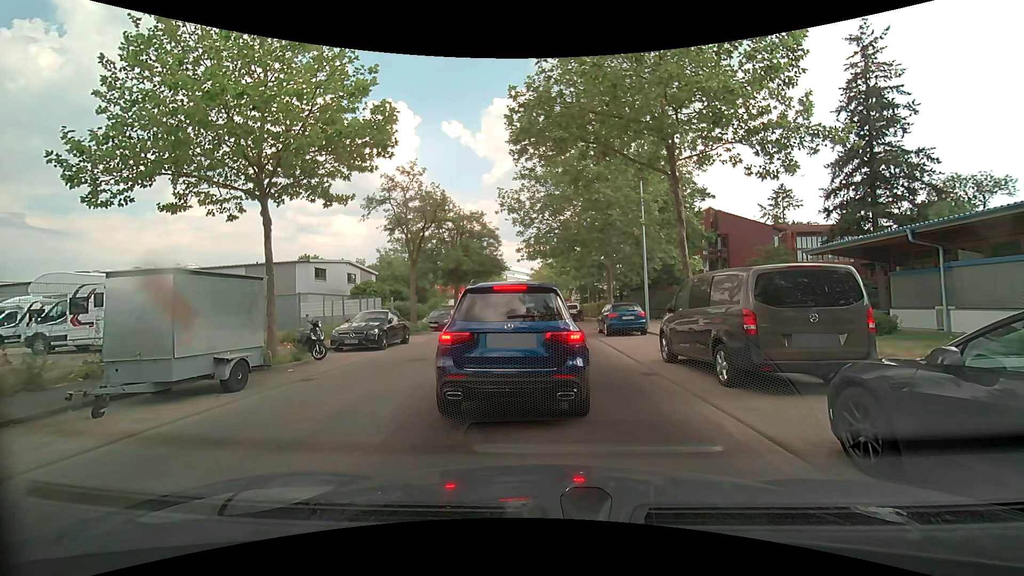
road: unclassified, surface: asphalt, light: Day
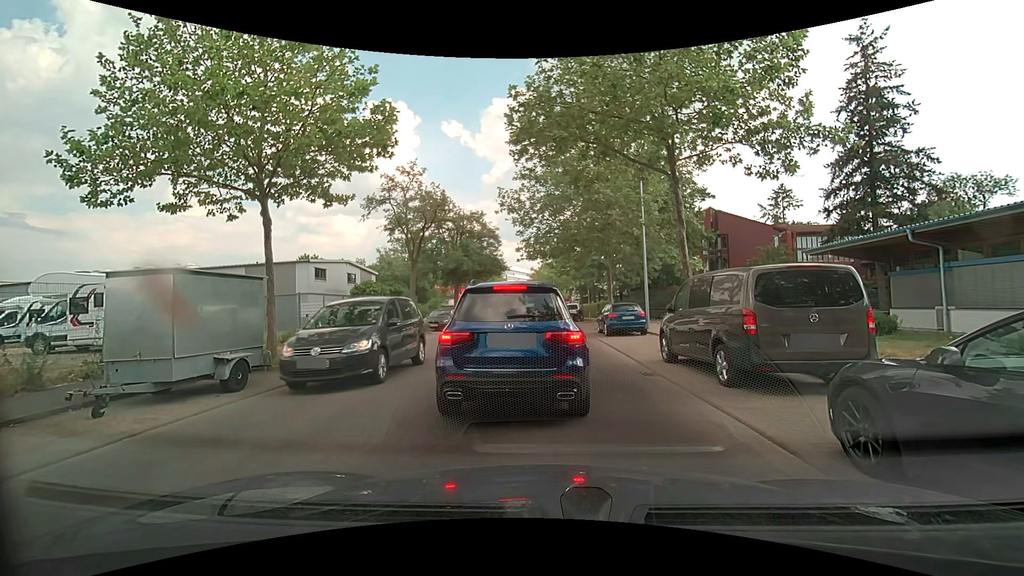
(0.0, 0.0) m; 0°
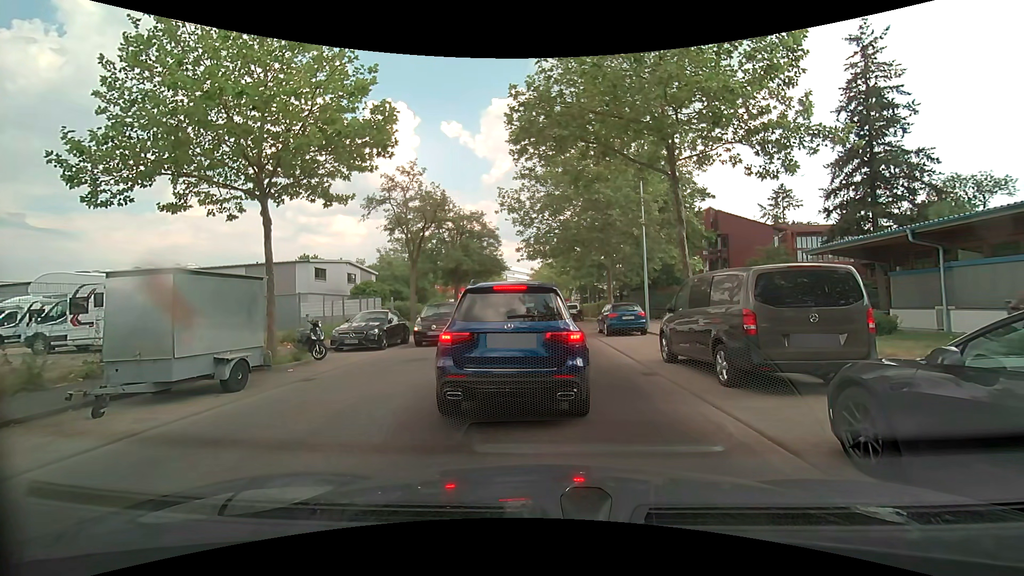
(0.0, 0.0) m; 0°
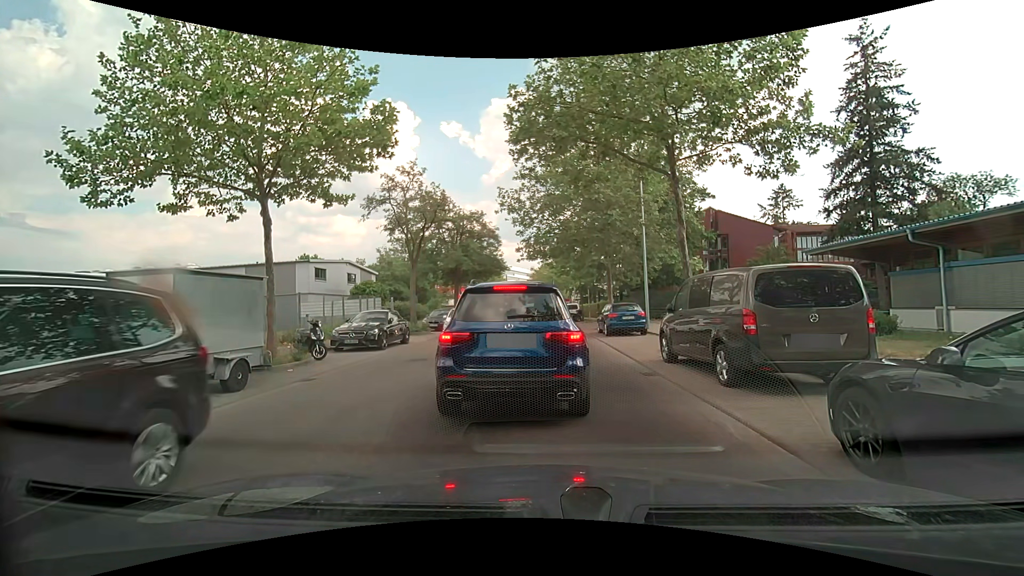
(0.0, 0.0) m; 0°
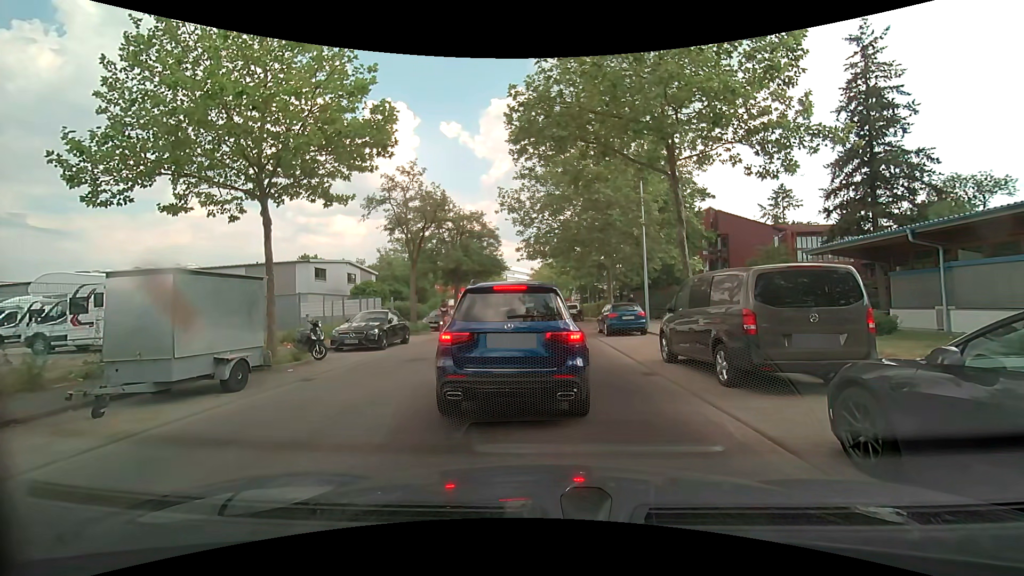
(0.0, 0.0) m; 0°
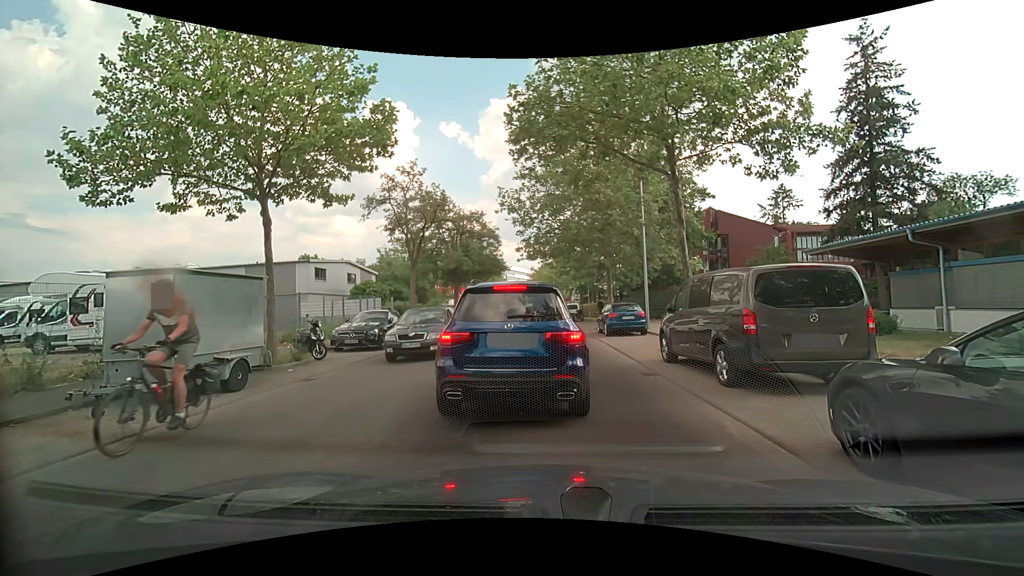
(0.0, 0.0) m; 0°
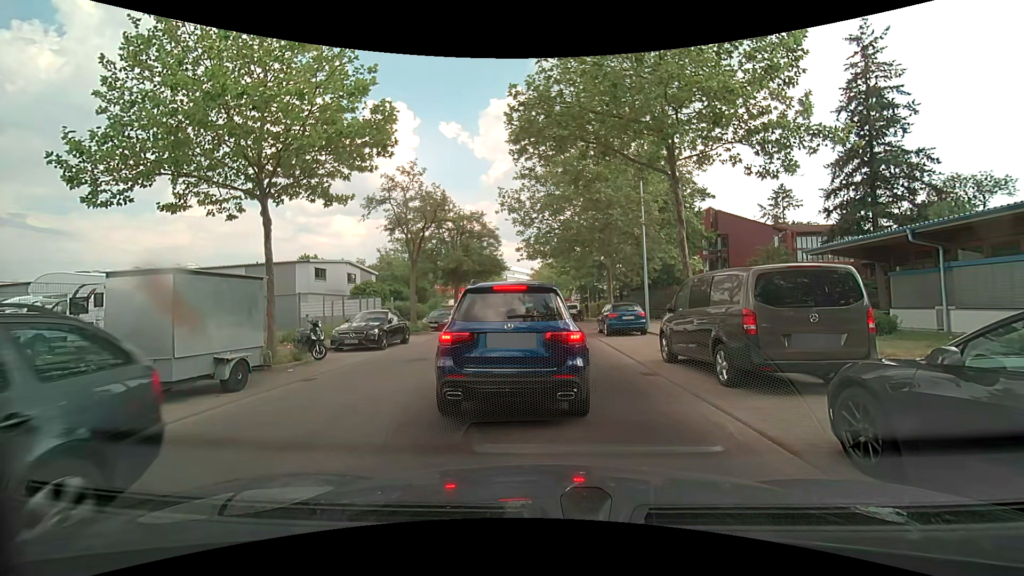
(0.0, 0.0) m; 0°
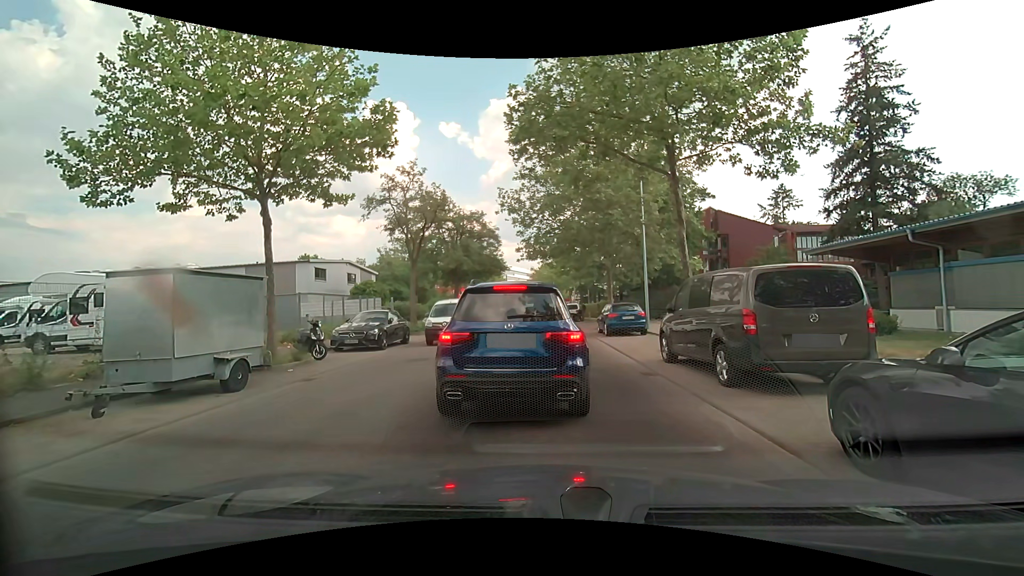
(0.0, 0.0) m; 0°
